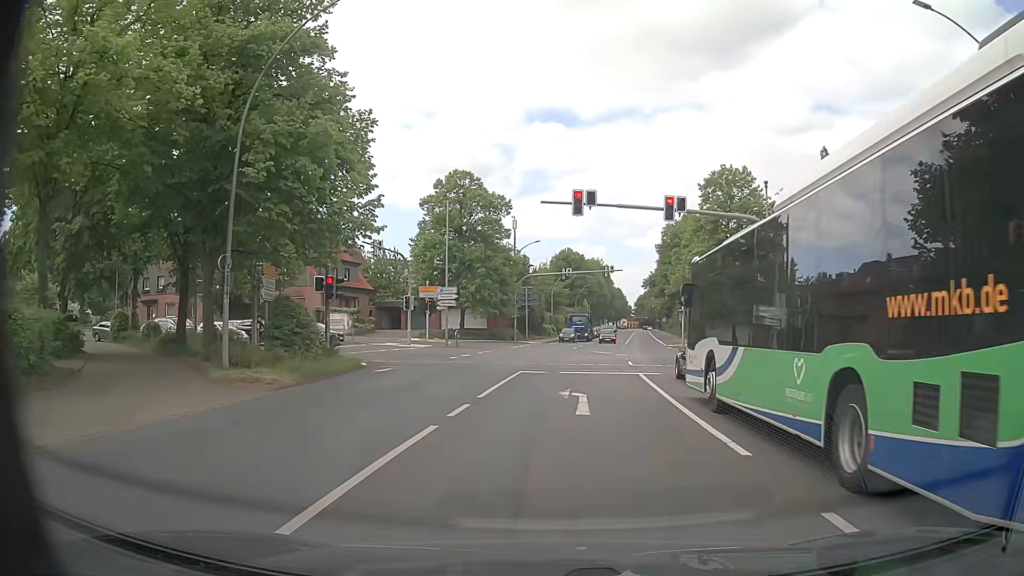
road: primary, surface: asphalt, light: Day
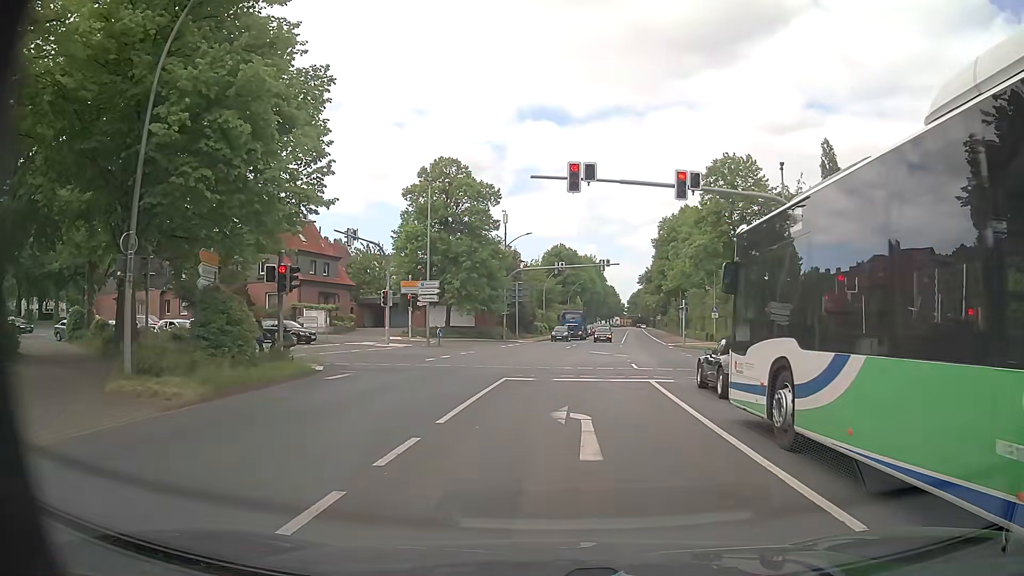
(0.0, +4.0) m; +1°
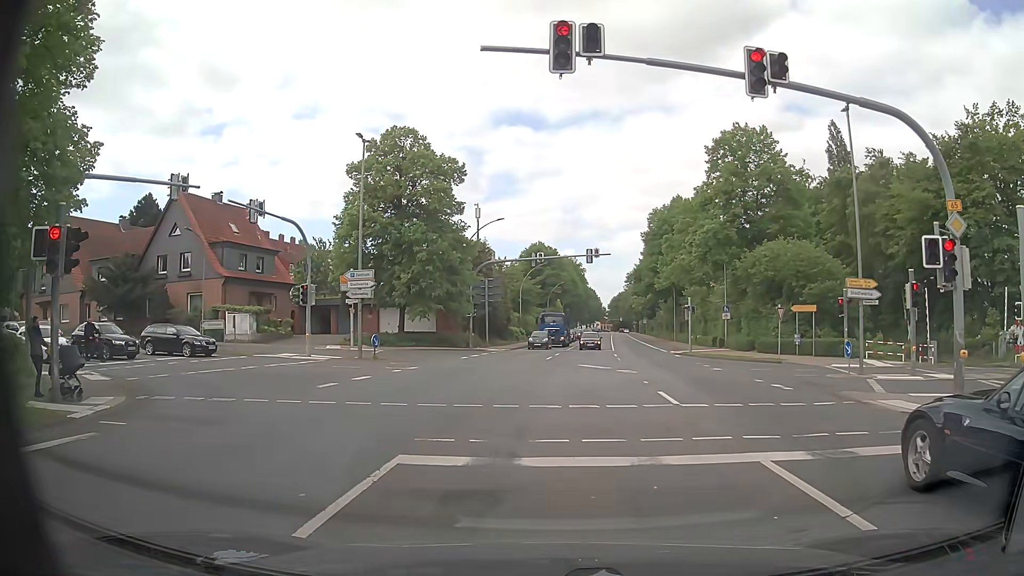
(+0.2, +10.5) m; +4°
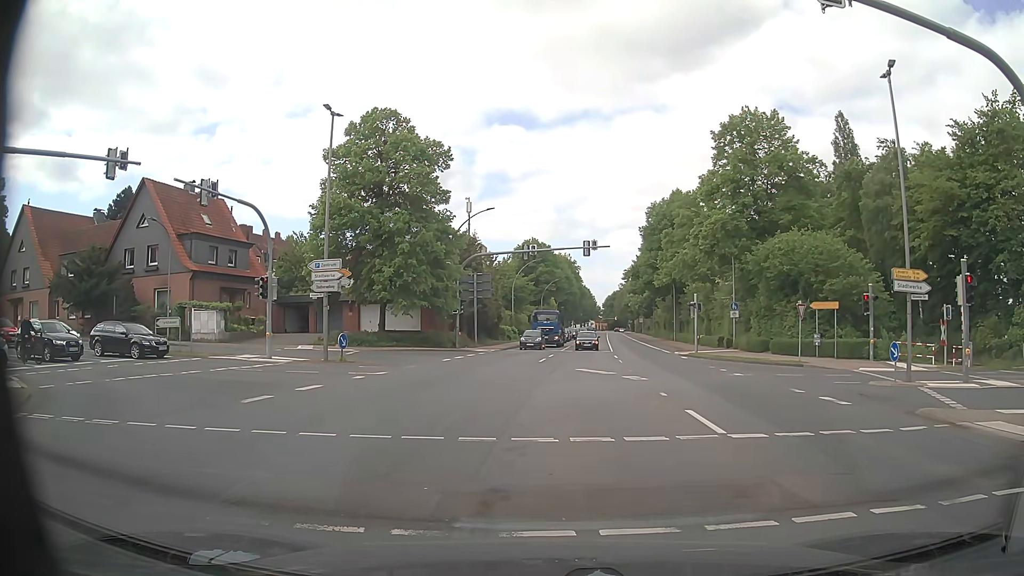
(-0.1, +3.7) m; -1°
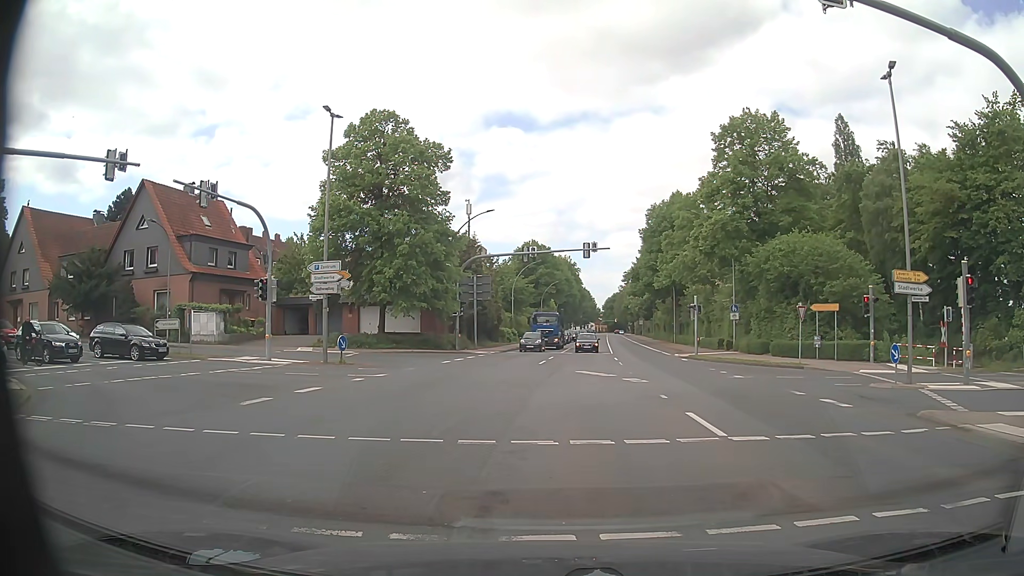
(0.0, +0.1) m; 0°
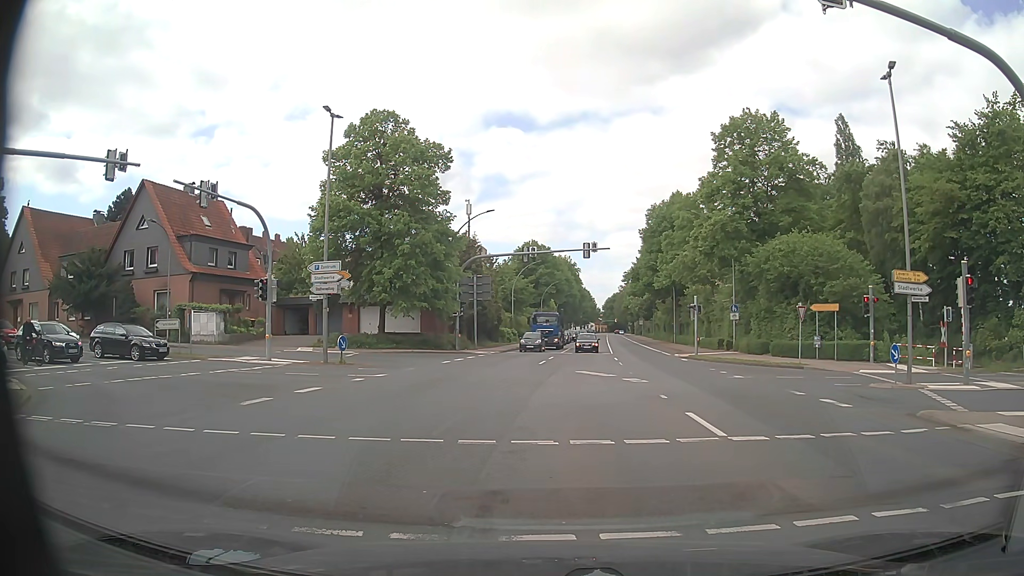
(0.0, 0.0) m; 0°
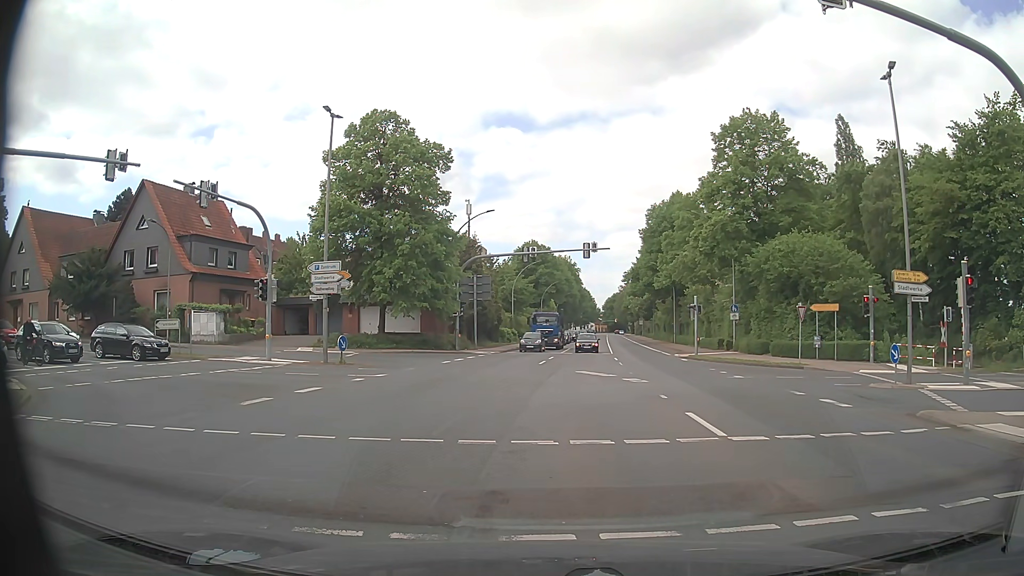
(0.0, 0.0) m; 0°
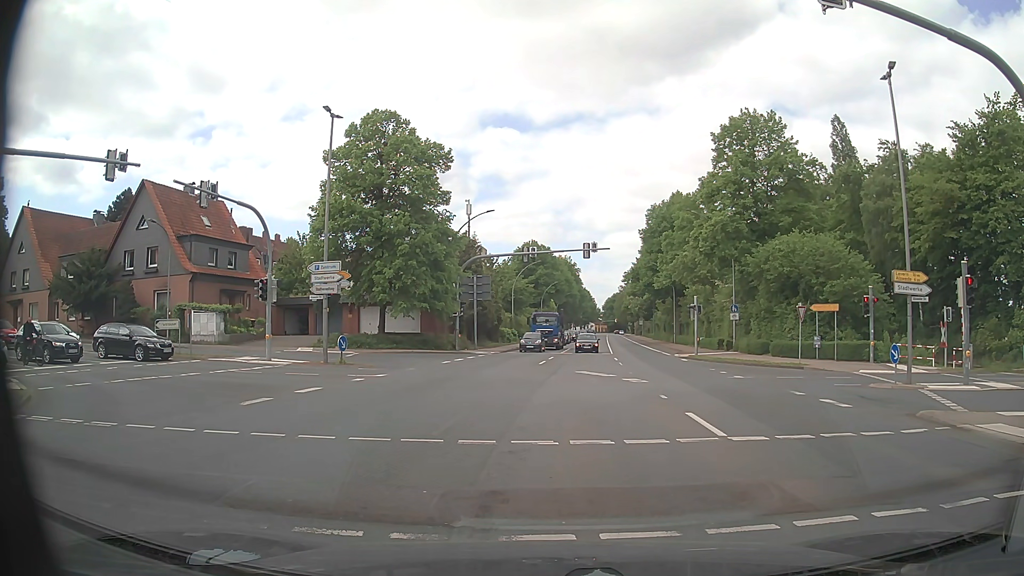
(0.0, 0.0) m; 0°
(0, +10) (0, +20) (-4, +29) (-13, +33) (-23, +33) (-33, +34) (-43, +36) (-52, +37) (-62, +39) (-72, +41) m
